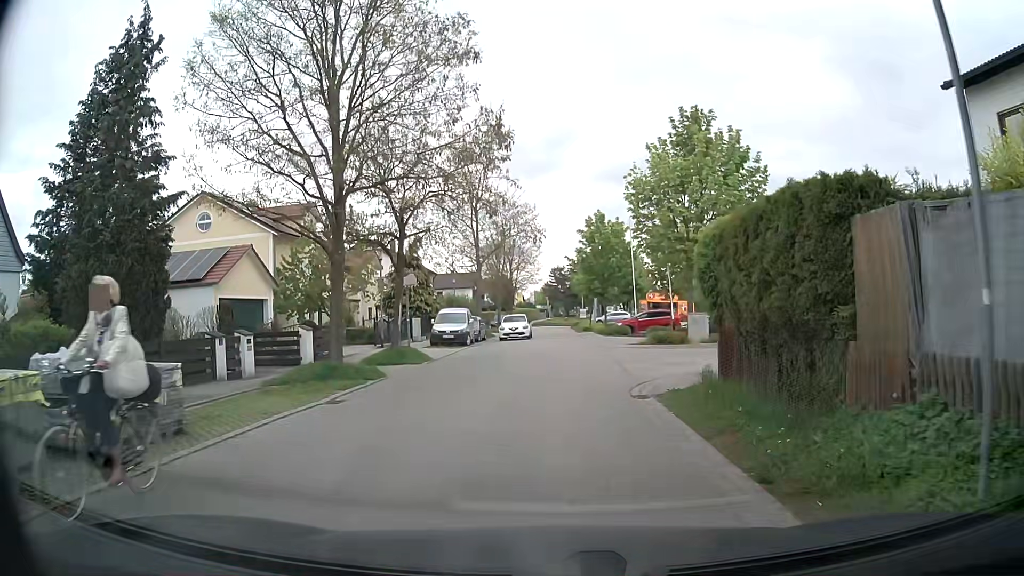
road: residential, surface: asphalt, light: Day
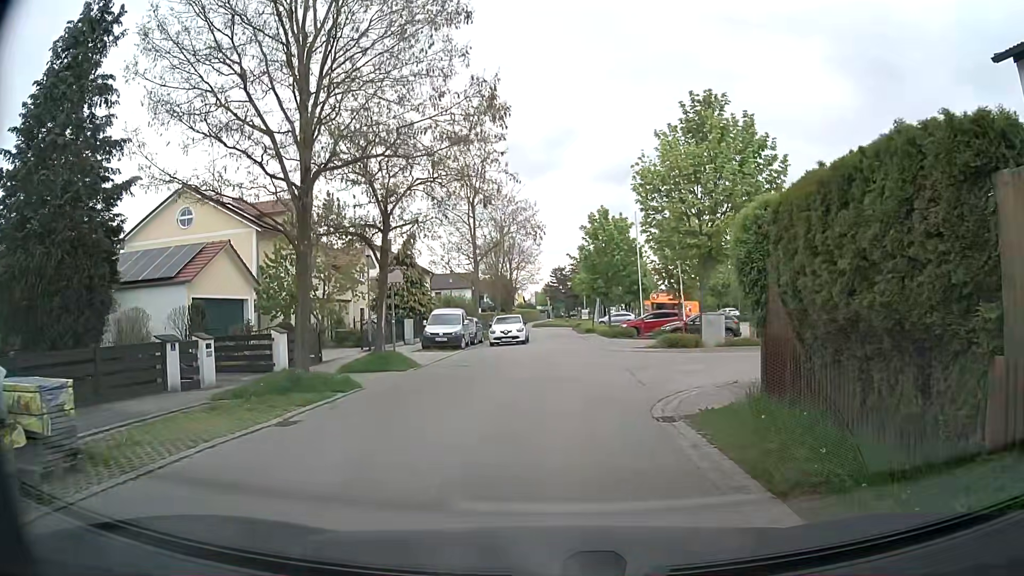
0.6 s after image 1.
(0.0, +2.3) m; +1°
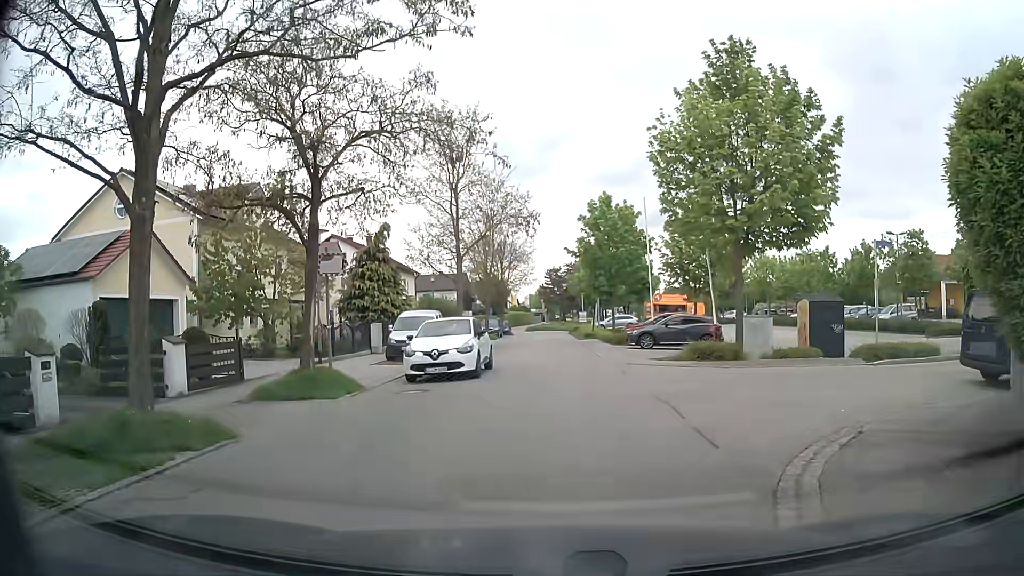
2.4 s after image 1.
(-0.1, +5.7) m; -1°
(+1, +10) (+1, +20) (+1, +30) (+1, +40) (+1, +50) (+2, +60) (+2, +70) (+3, +80) (+11, +86) (+20, +89) m
